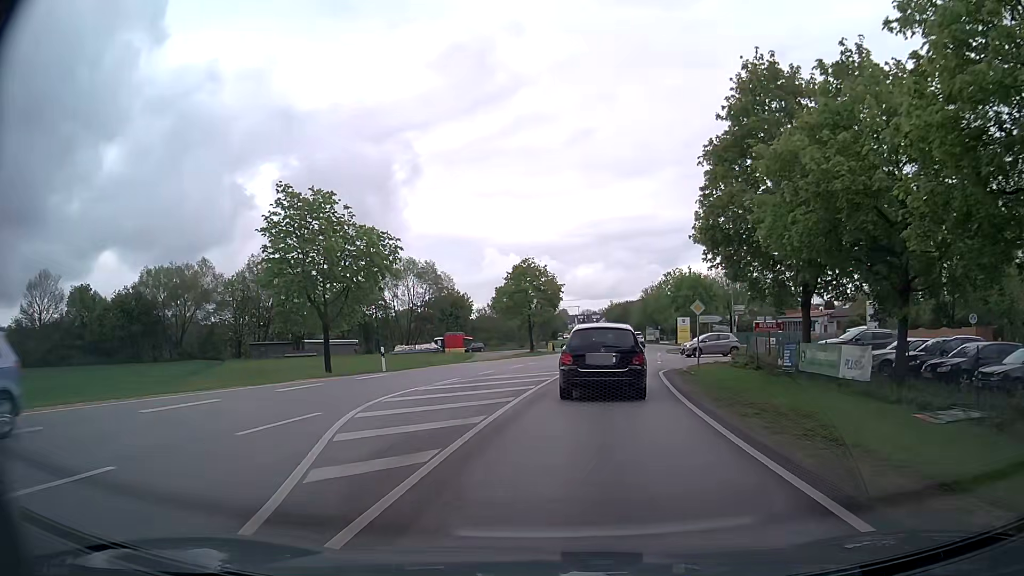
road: secondary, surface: asphalt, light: Day
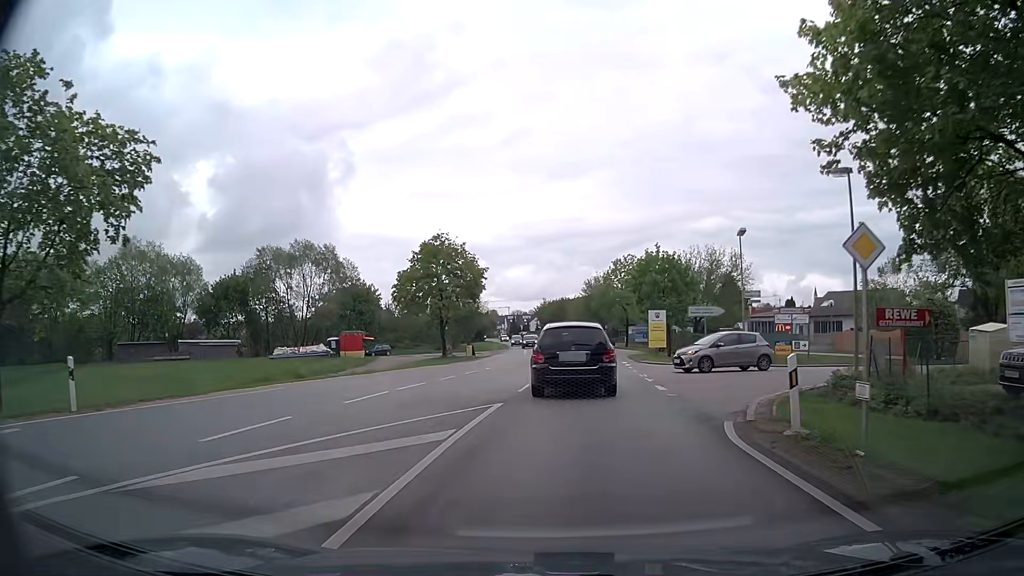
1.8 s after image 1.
(+1.0, +17.7) m; +6°
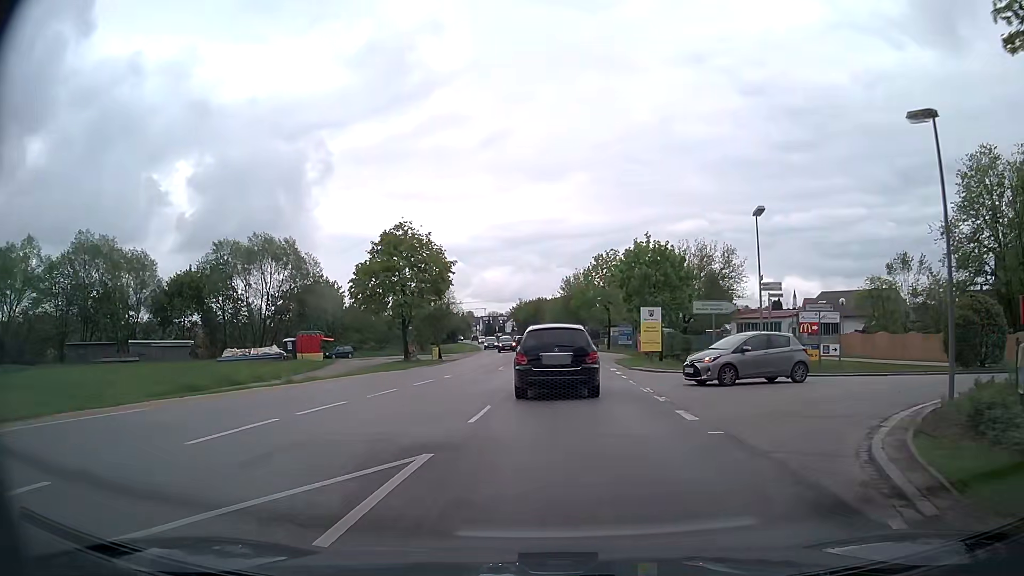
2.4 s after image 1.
(+0.1, +6.1) m; +1°
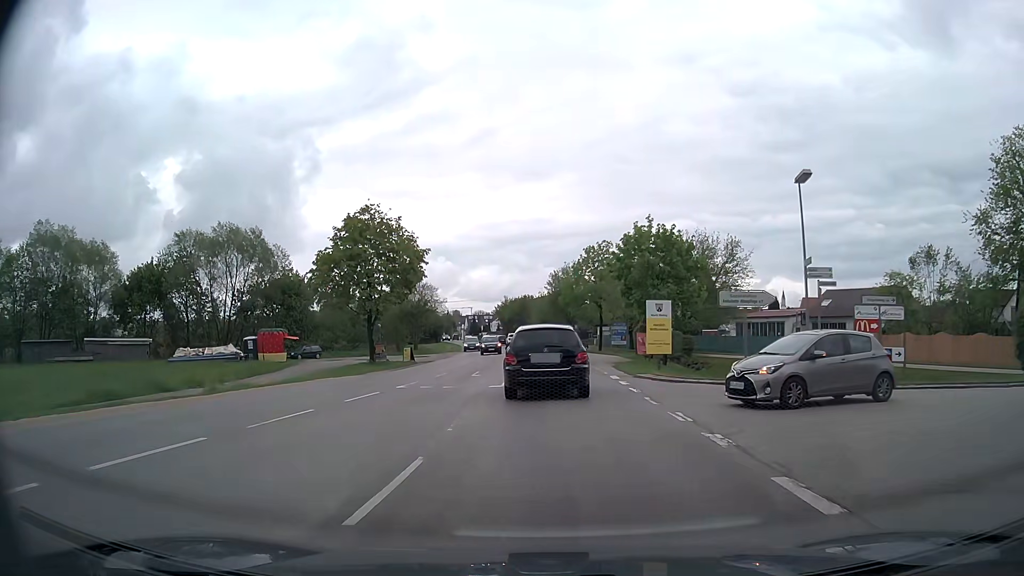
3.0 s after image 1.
(+0.1, +6.2) m; +1°
(0, +10) (0, +20) (0, +30) (0, +40) (0, +50) (-1, +60) (-2, +70) (-3, +80) (-4, +90) (-5, +100) m
